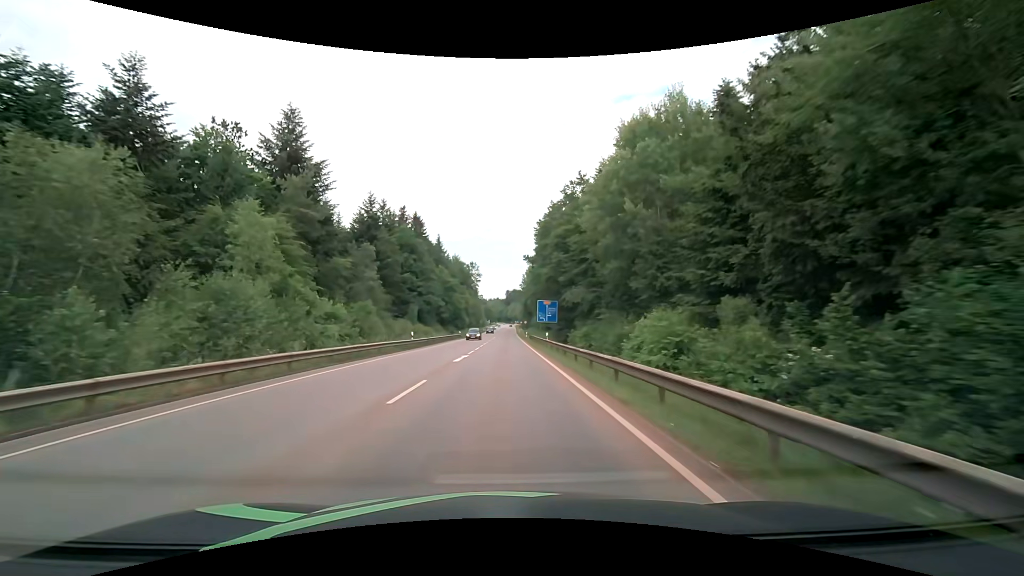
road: secondary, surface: asphalt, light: Day
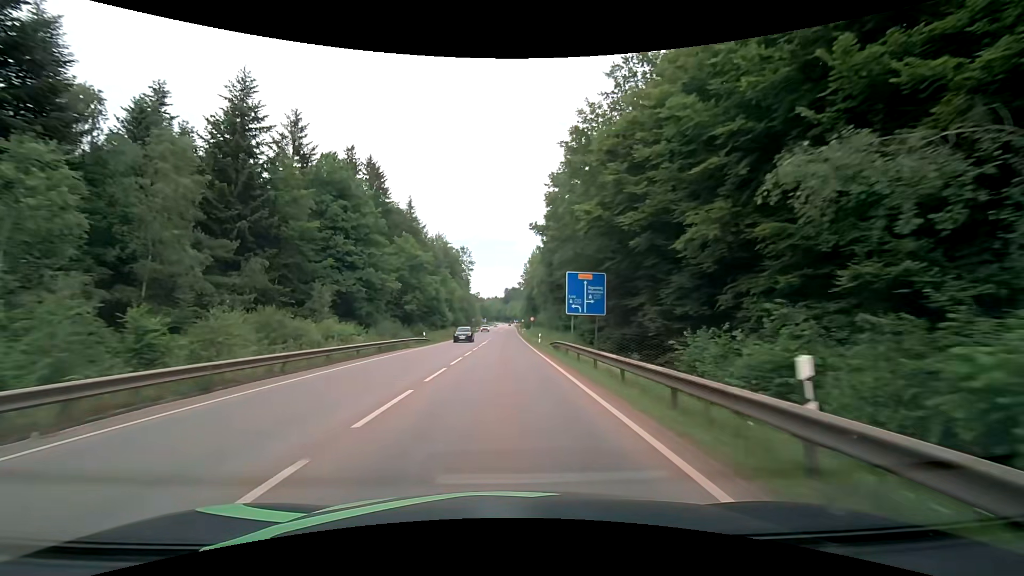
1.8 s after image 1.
(-0.1, +32.7) m; 0°
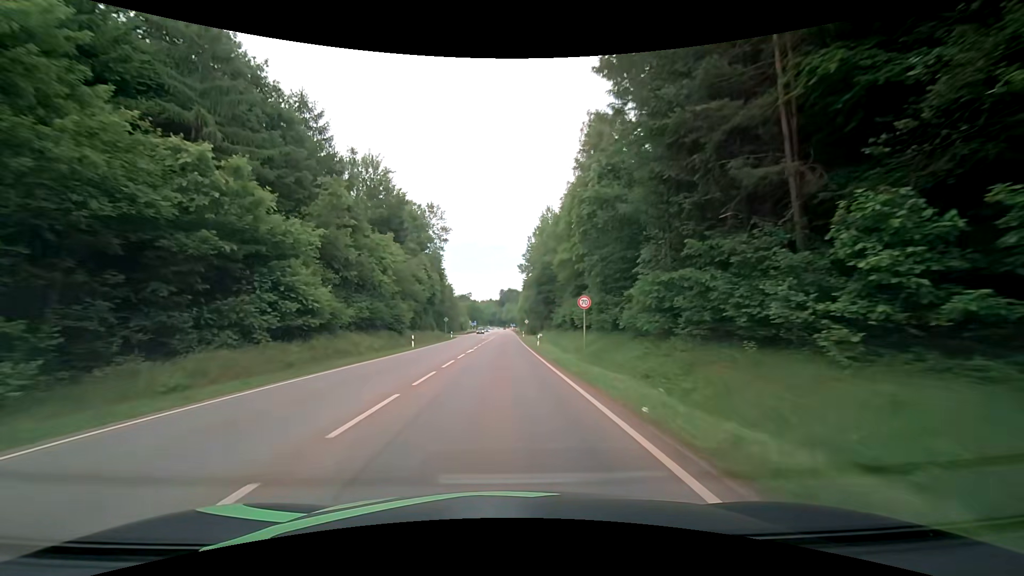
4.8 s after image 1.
(+0.2, +54.5) m; 0°
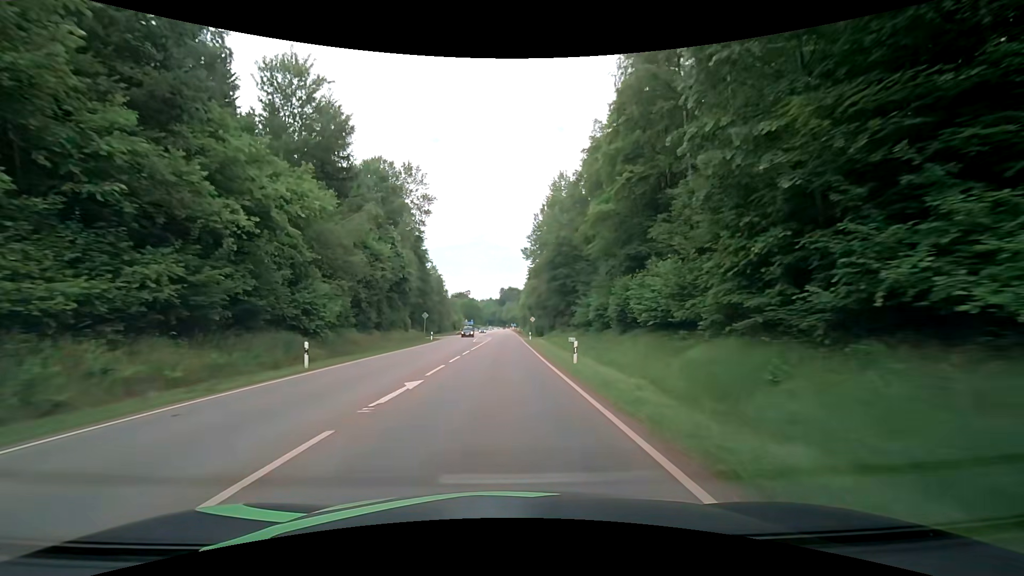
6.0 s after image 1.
(+0.1, +21.8) m; 0°
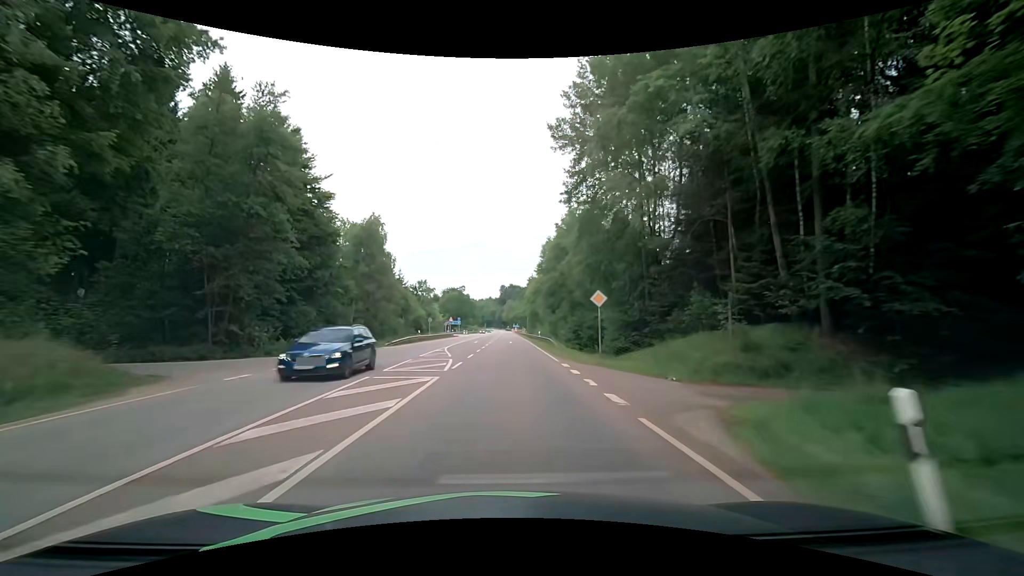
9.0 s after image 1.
(+0.3, +54.5) m; 0°
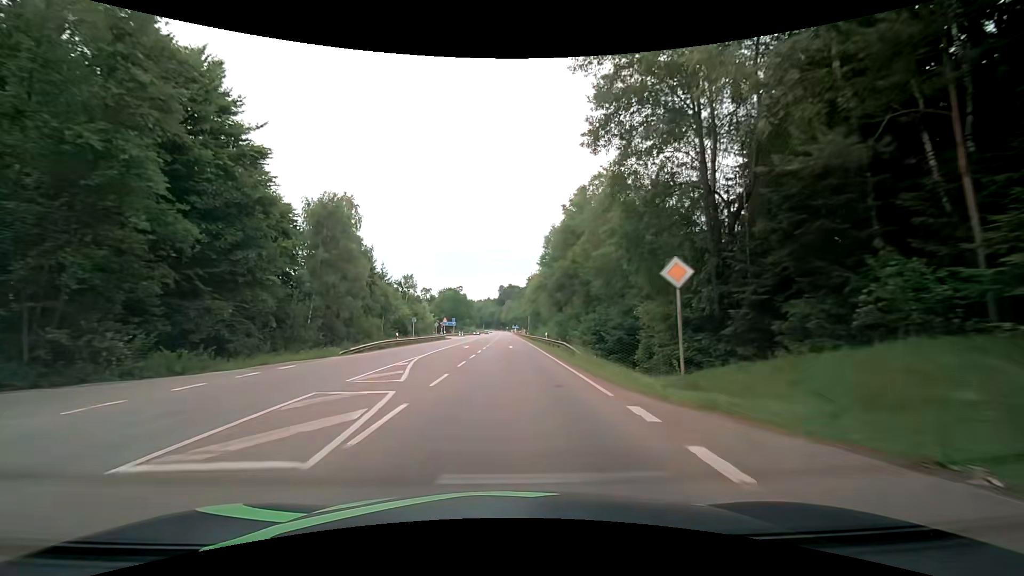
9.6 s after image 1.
(+0.1, +10.9) m; 0°
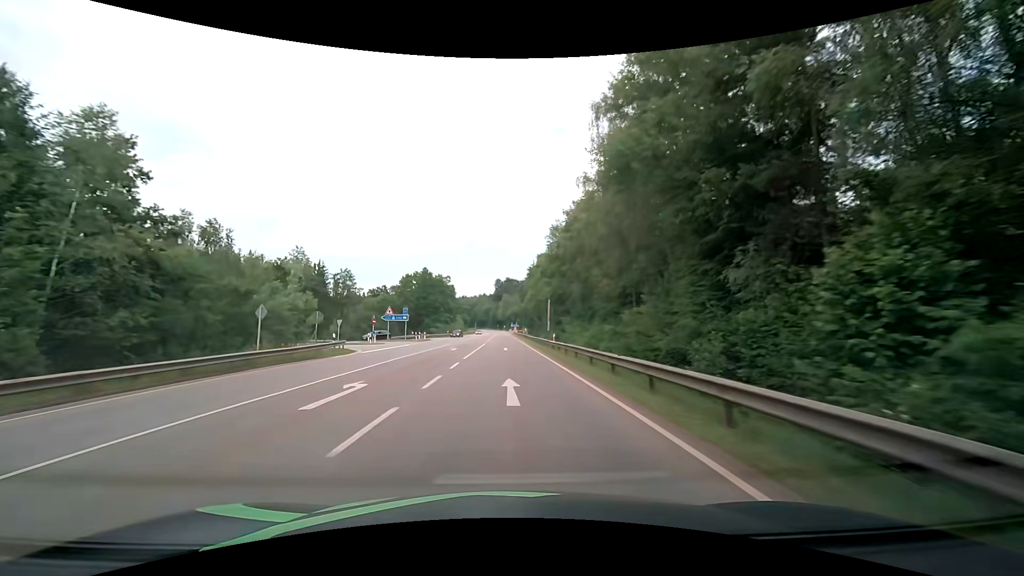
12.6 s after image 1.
(+0.3, +54.5) m; +1°
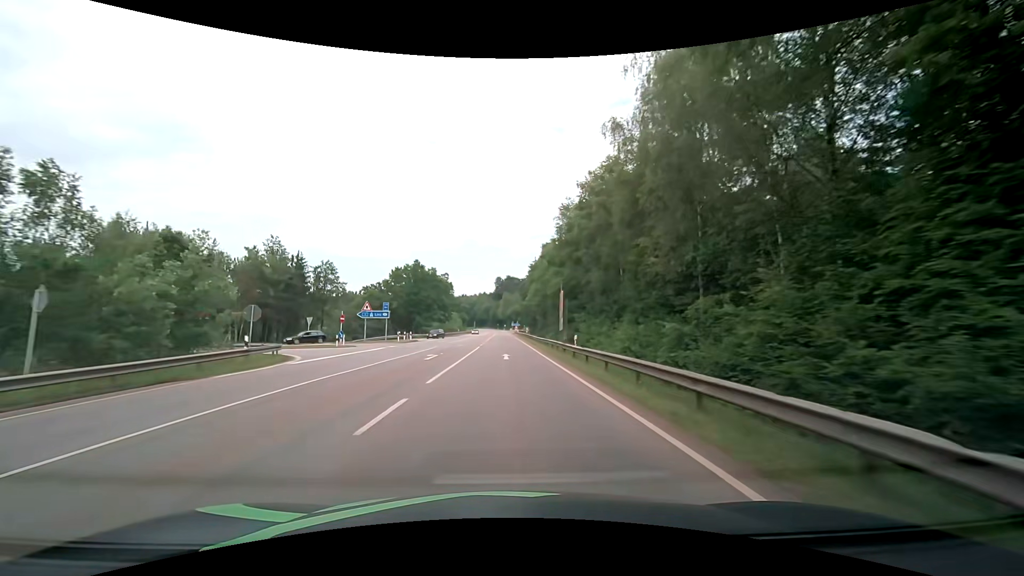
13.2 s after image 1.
(-0.1, +10.9) m; 0°
(0, +10) (0, +20) (0, +30) (0, +40) (0, +50) (0, +60) (0, +70) (0, +80) (0, +90) (0, +100) m
